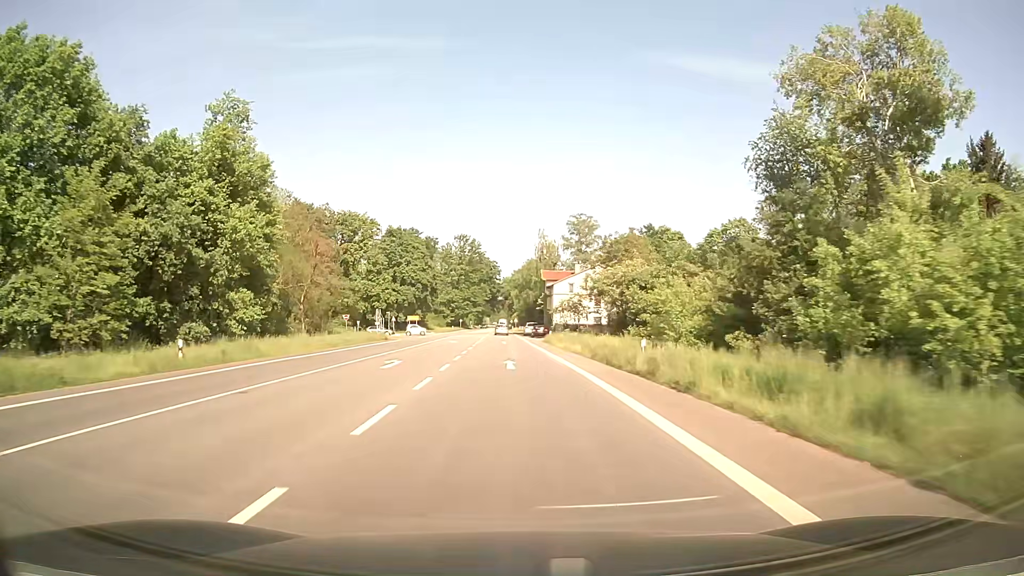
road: primary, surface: asphalt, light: Day
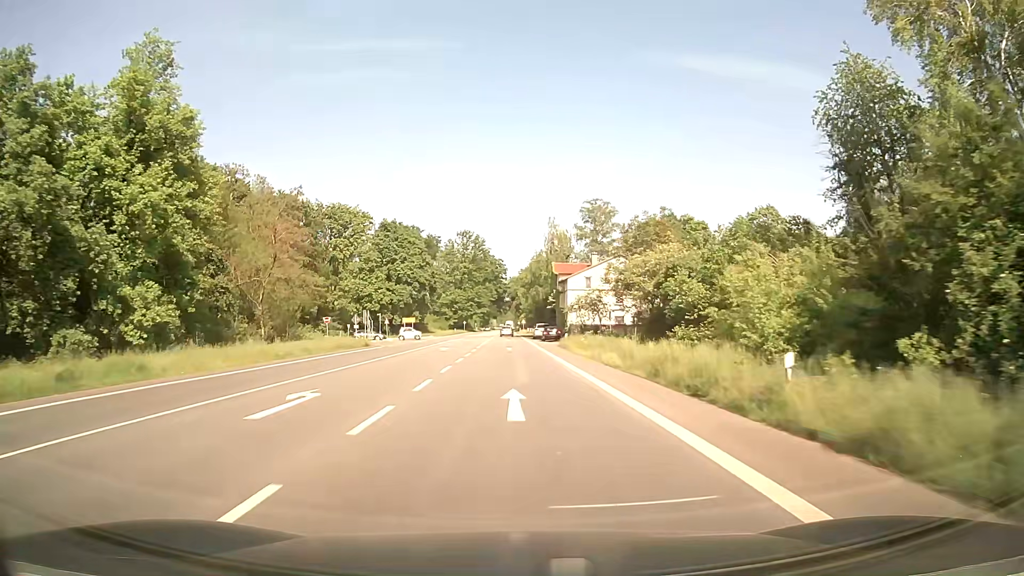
(0.0, +11.4) m; 0°
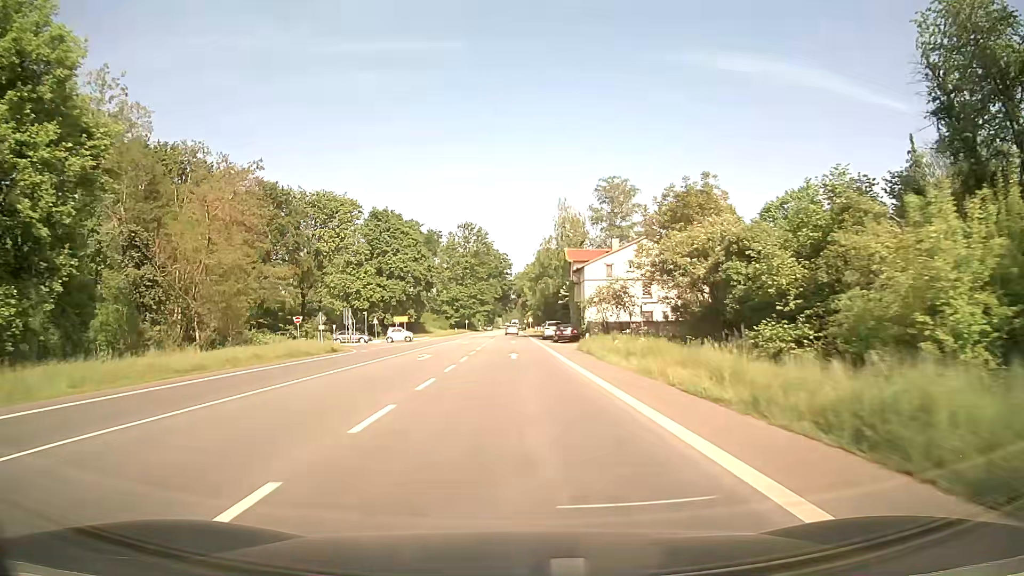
(-0.1, +11.3) m; -1°
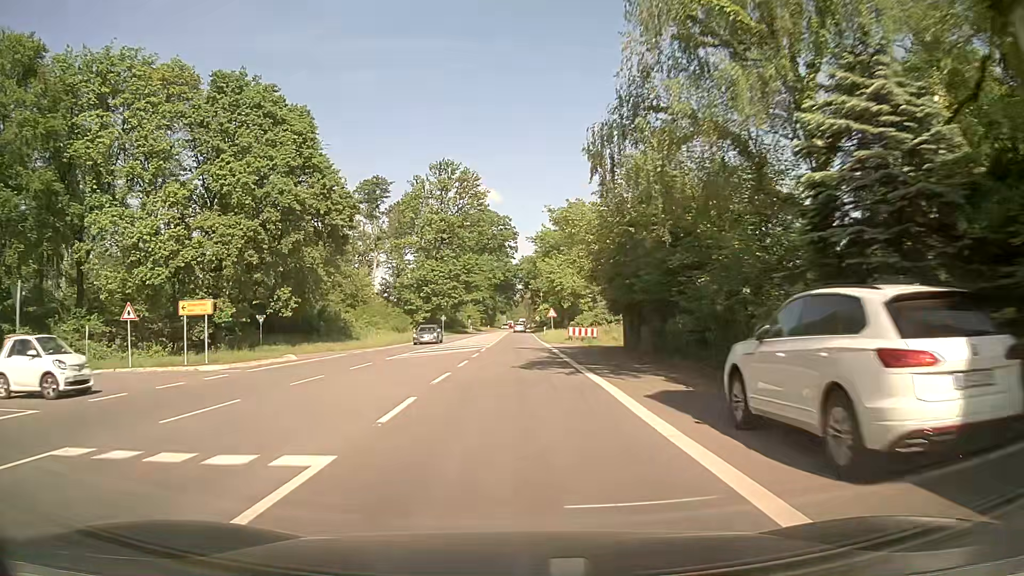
(-0.3, +56.5) m; 0°
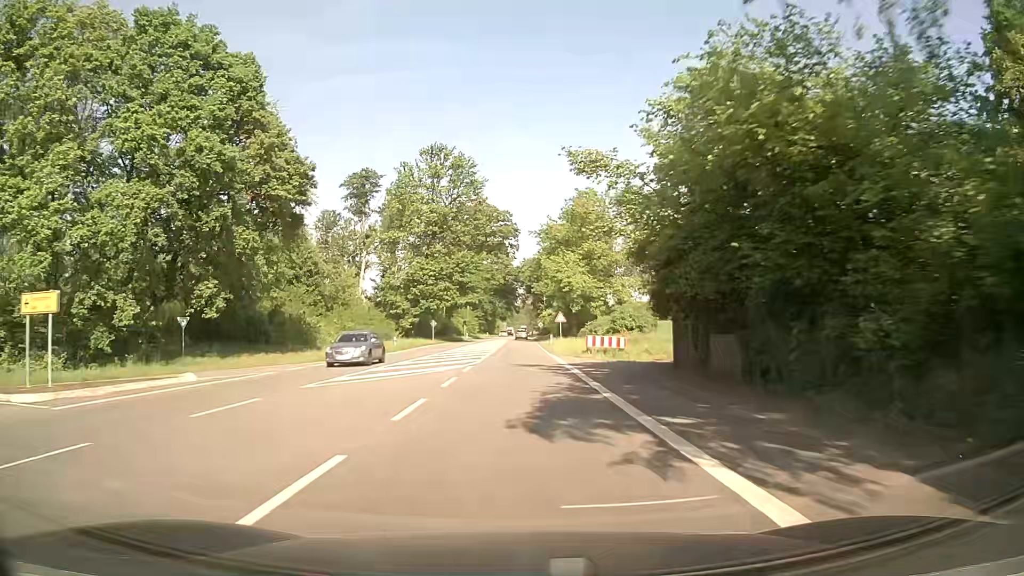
(-0.1, +11.3) m; -1°
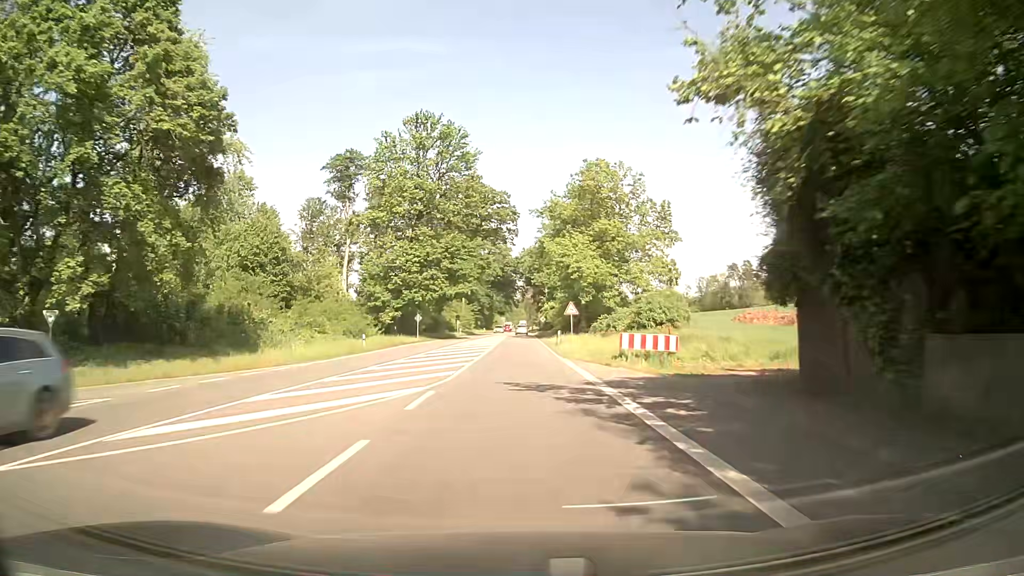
(+0.1, +11.3) m; 0°
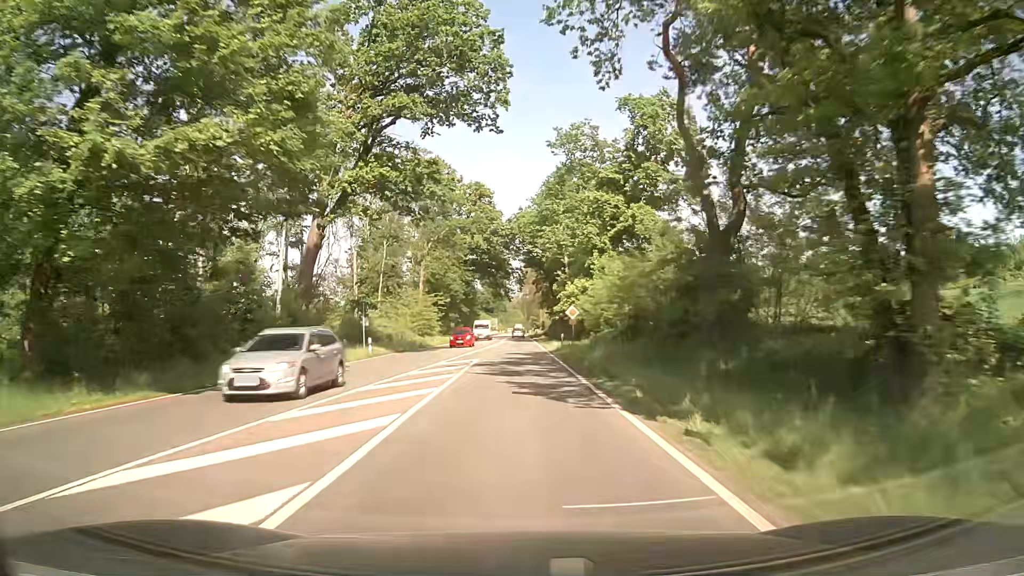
(+0.2, +56.4) m; 0°
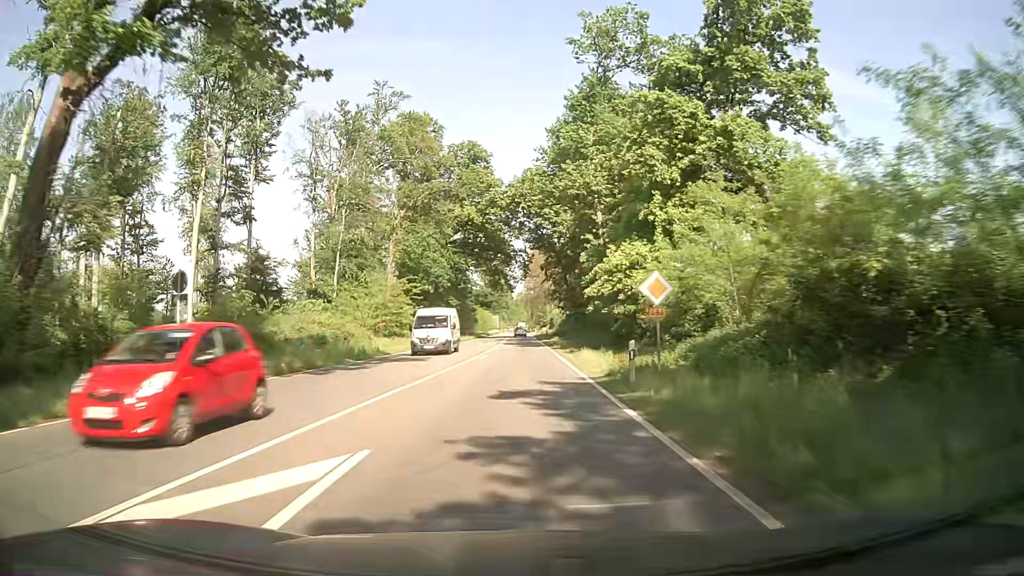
(+0.1, +22.5) m; 0°
(0, +10) (0, +20) (0, +30) (0, +40) (0, +50) (0, +60) (0, +70) (0, +80) (+1, +90) (+1, +100) m
